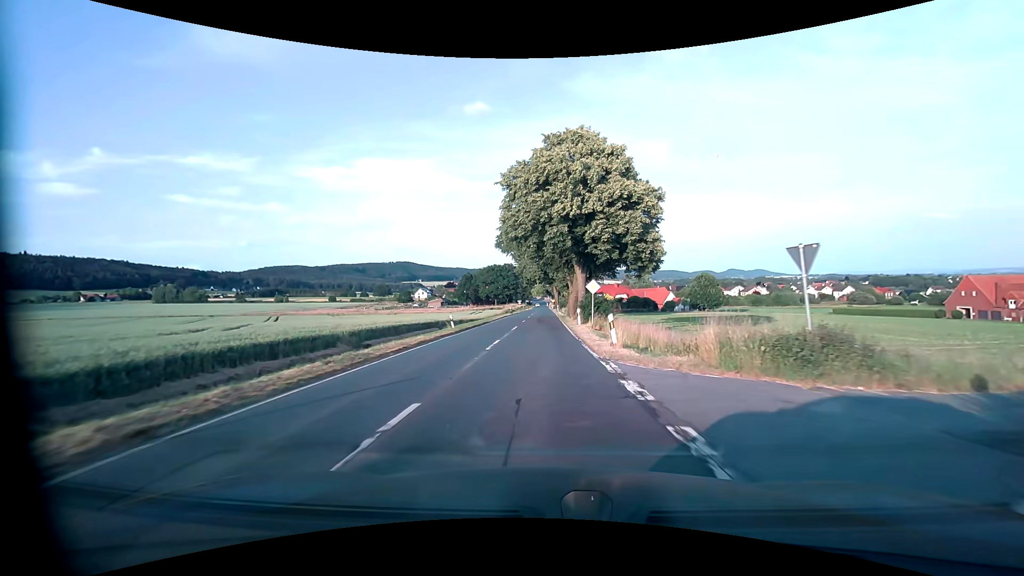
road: secondary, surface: asphalt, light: Day
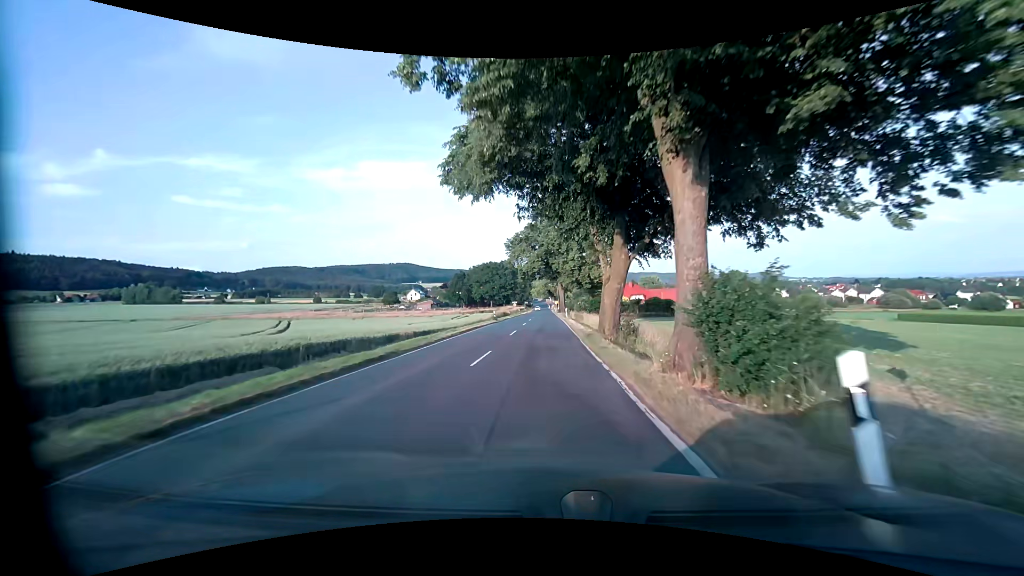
(-0.1, +27.1) m; -1°
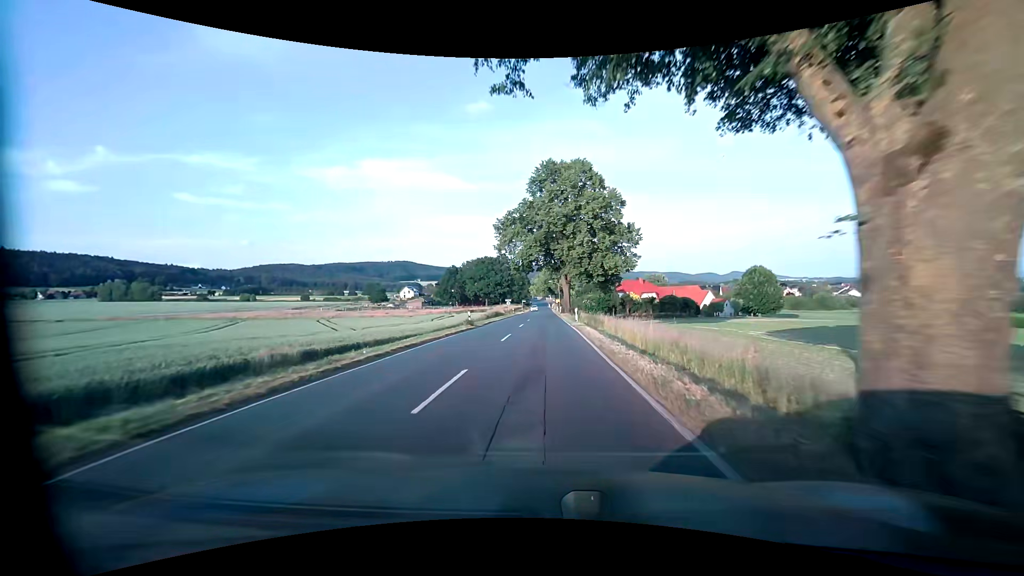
(+0.1, +17.1) m; 0°
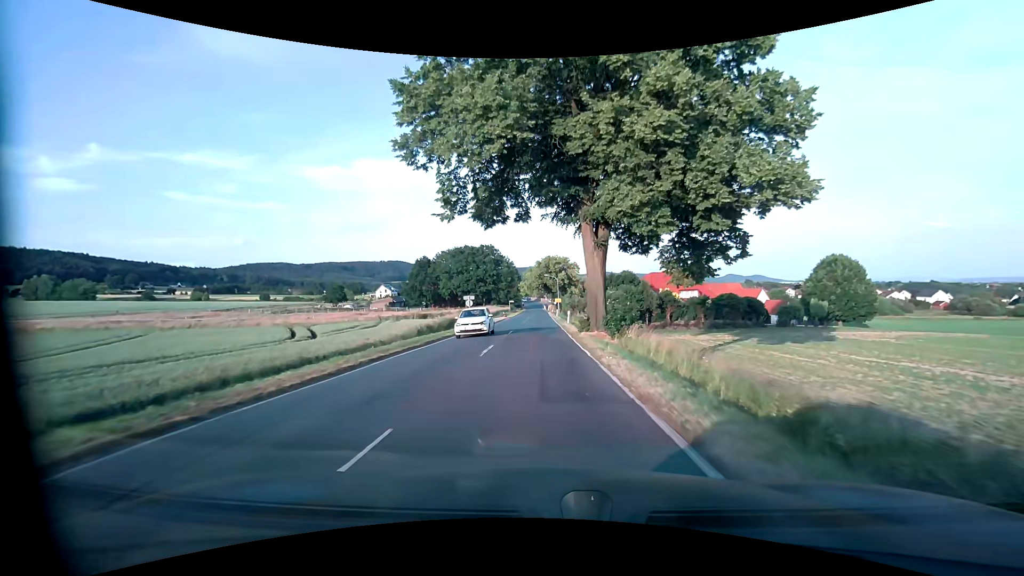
(+0.3, +40.6) m; +1°
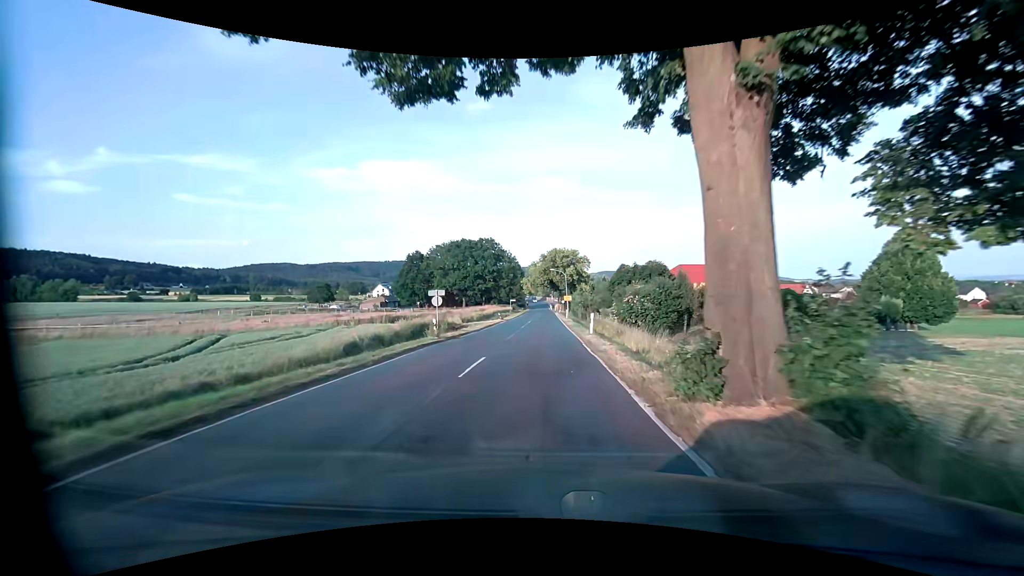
(0.0, +16.0) m; -1°
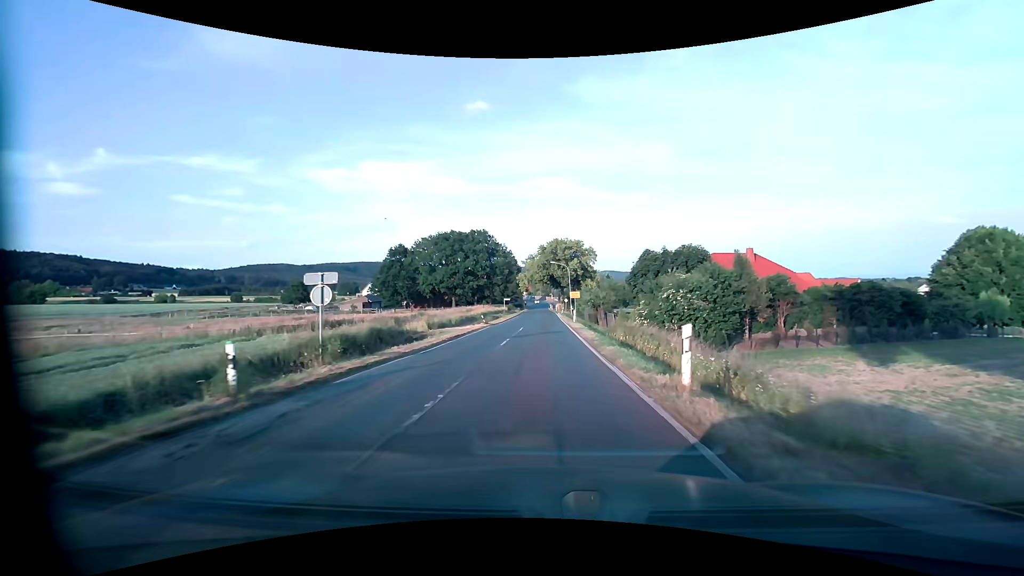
(+0.1, +16.0) m; 0°
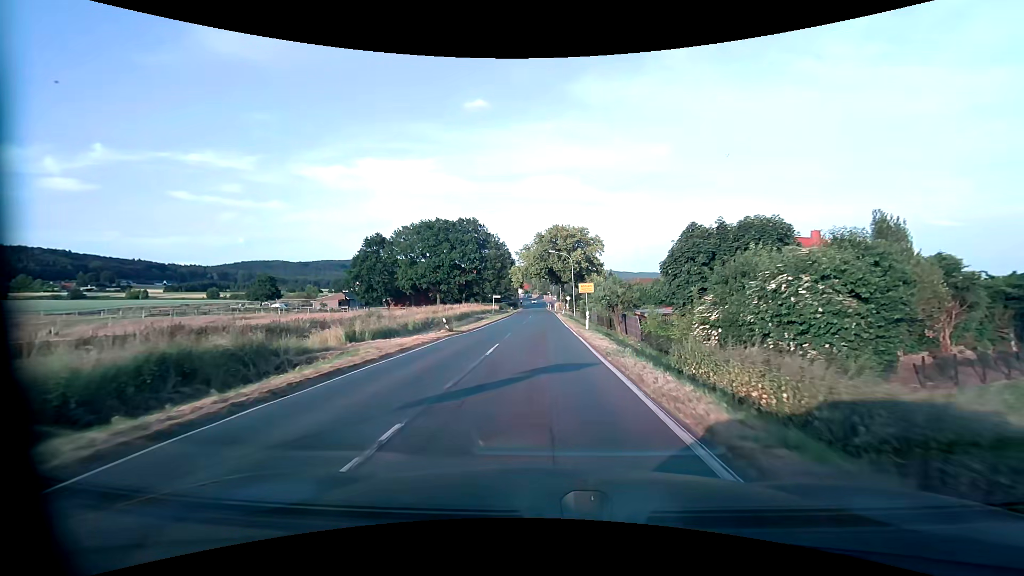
(+0.1, +15.9) m; 0°
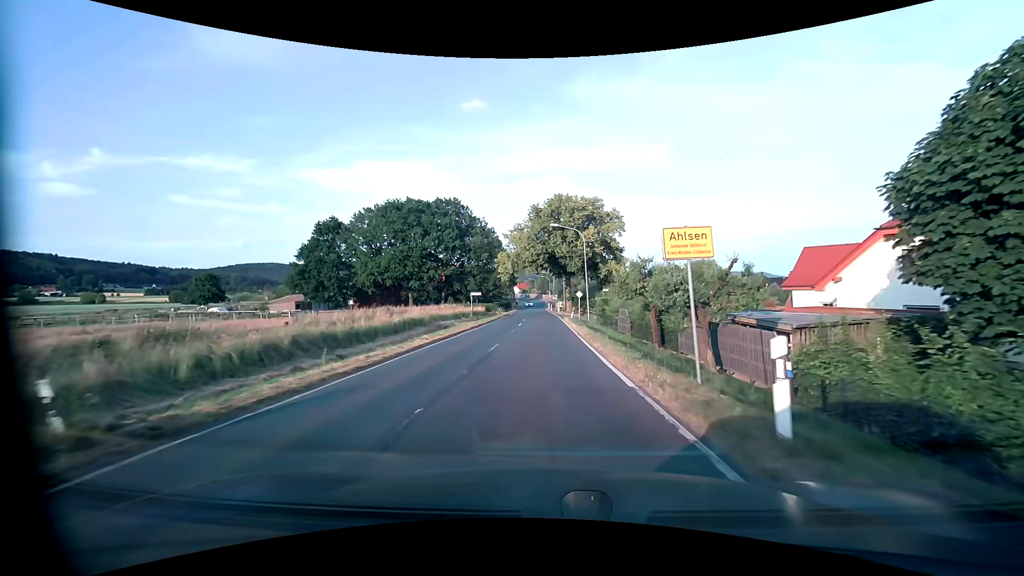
(0.0, +23.0) m; 0°
(0, +10) (0, +20) (0, +30) (0, +40) (0, +50) (0, +60) (-1, +70) (-1, +80) (-1, +90) (-1, +100) m
